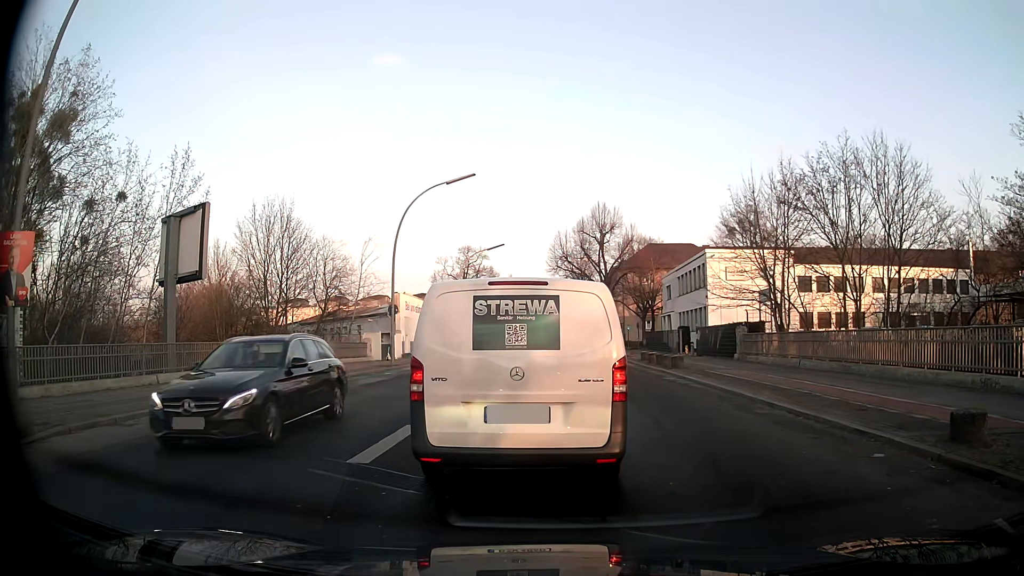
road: tertiary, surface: asphalt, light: Day
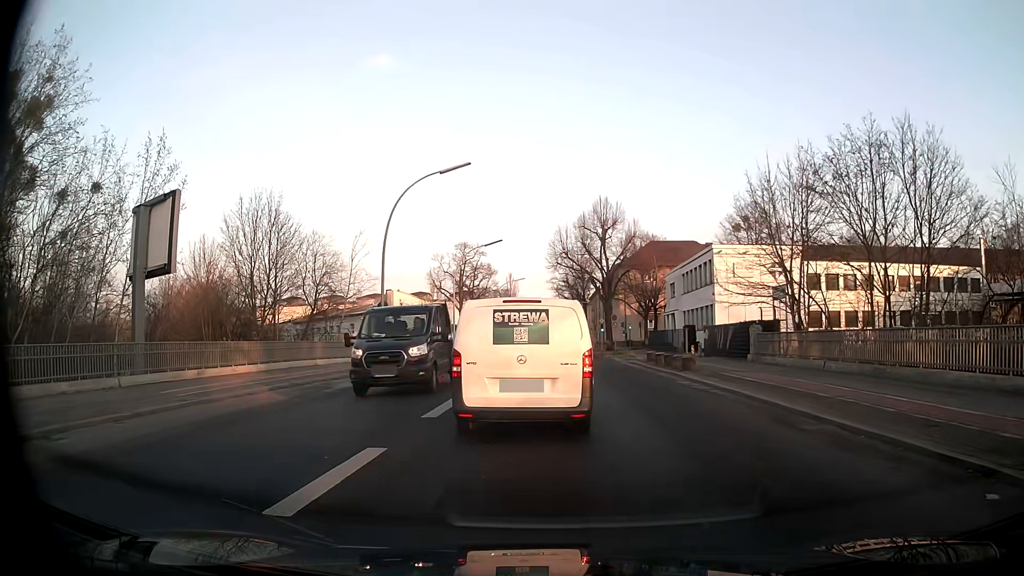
(0.0, +2.4) m; +1°
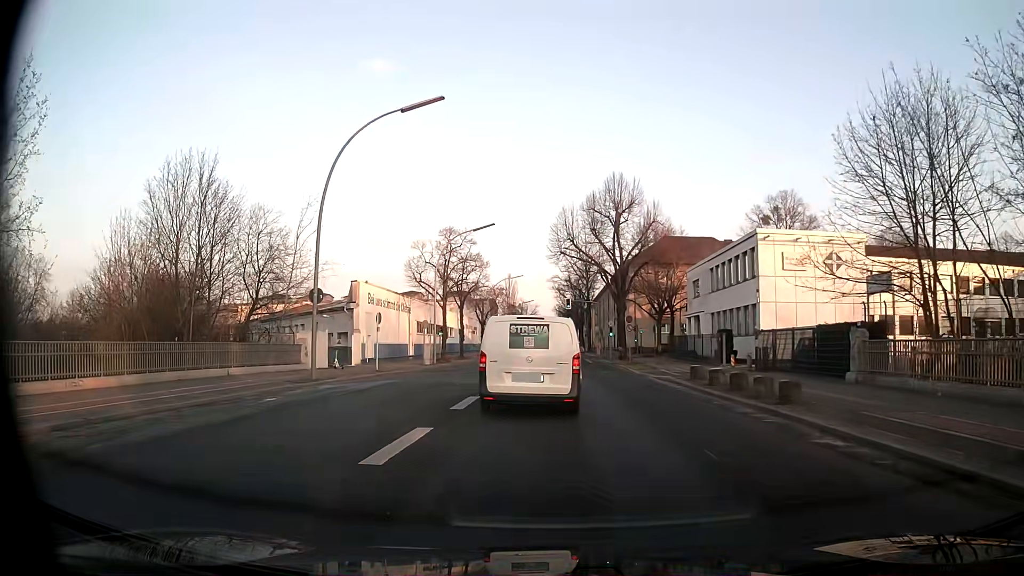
(+0.5, +11.0) m; +3°
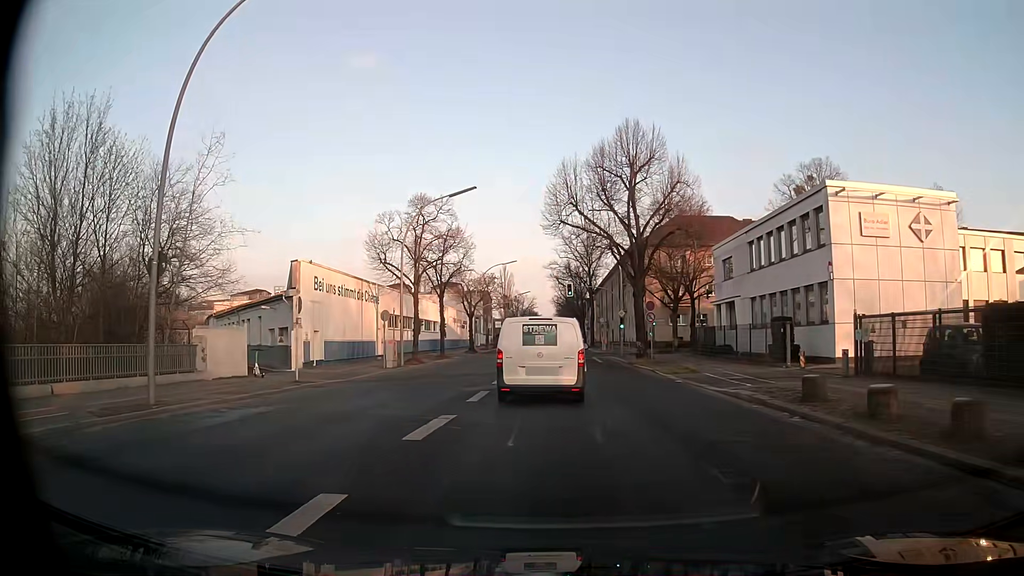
(+0.1, +11.1) m; 0°
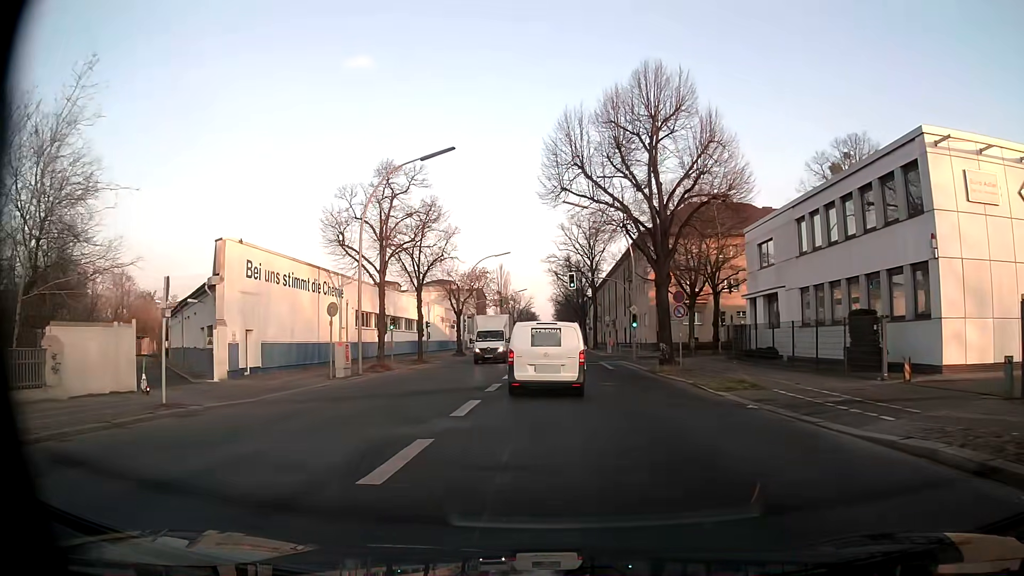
(0.0, +8.9) m; 0°
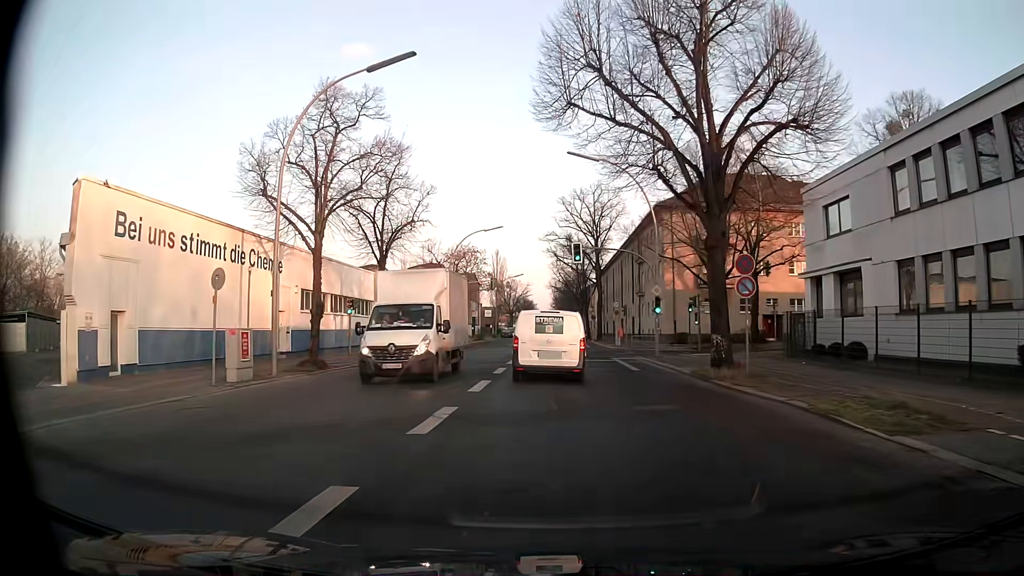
(-0.1, +10.0) m; 0°
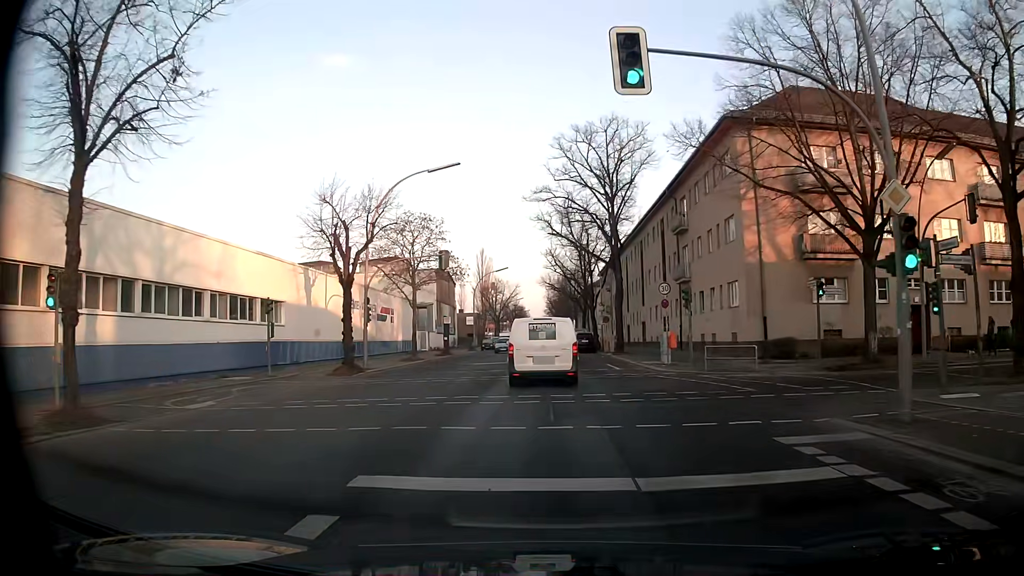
(+0.2, +24.8) m; 0°
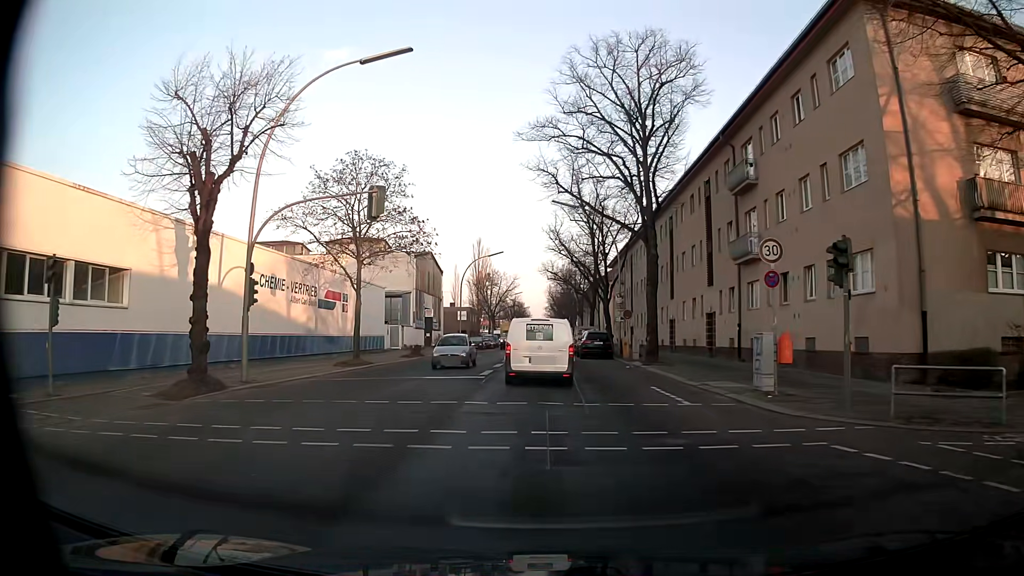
(+0.1, +14.1) m; 0°
(0, +10) (0, +20) (0, +30) (0, +40) (0, +50) (0, +60) (0, +70) (0, +80) (0, +90) (0, +100) m
